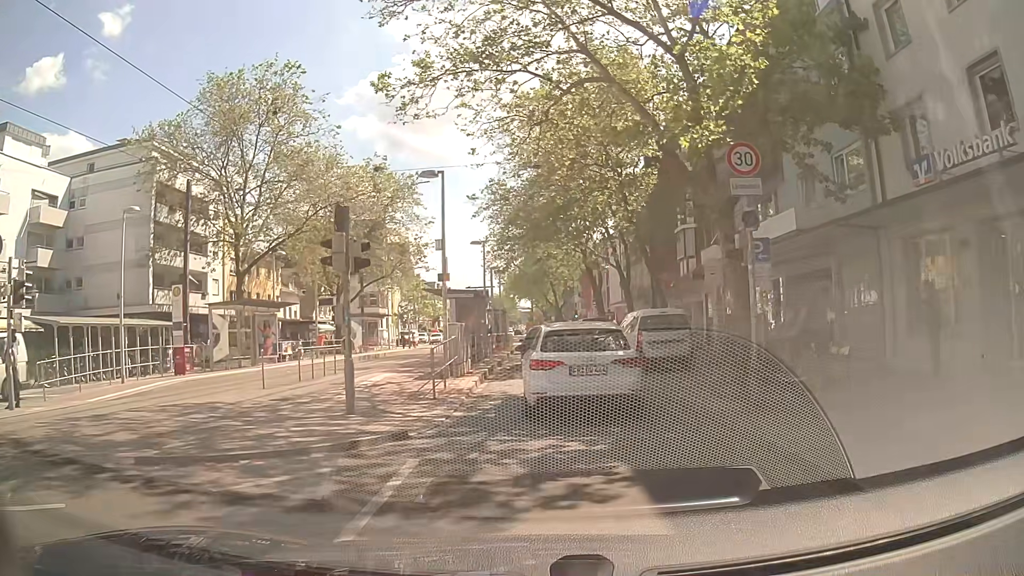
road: tertiary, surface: asphalt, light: Day
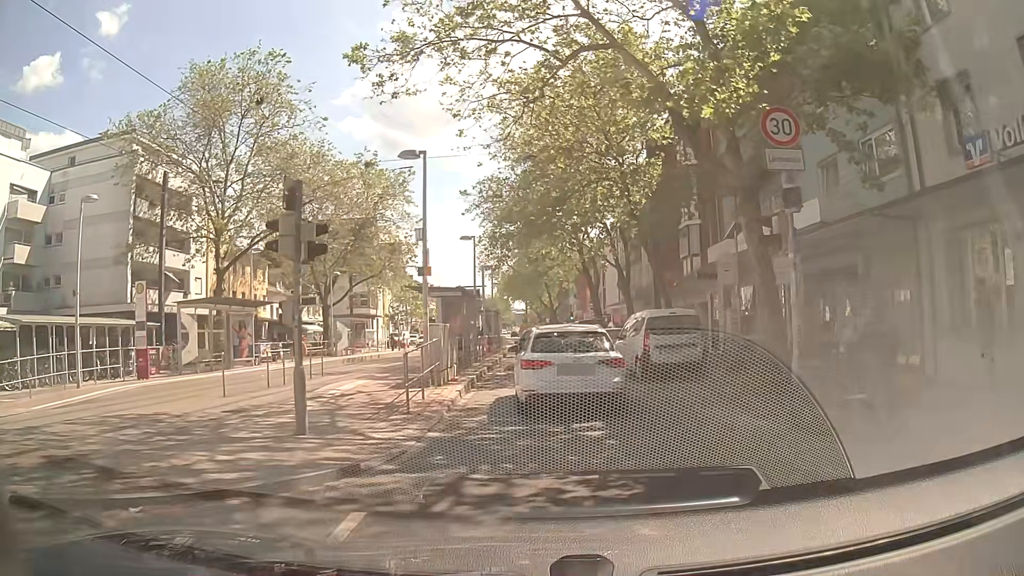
(0.0, +2.1) m; -1°
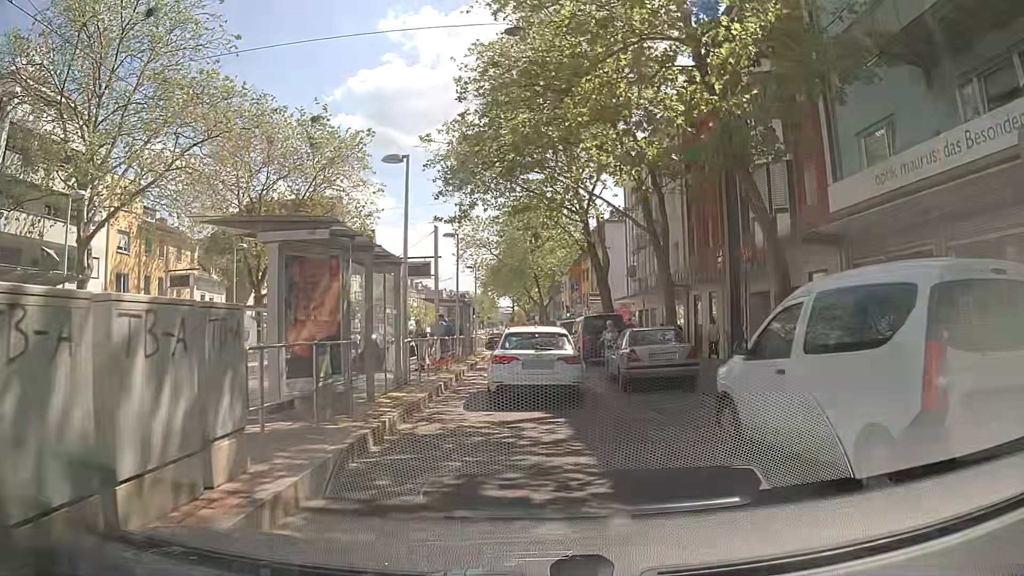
(+0.3, +12.8) m; +2°
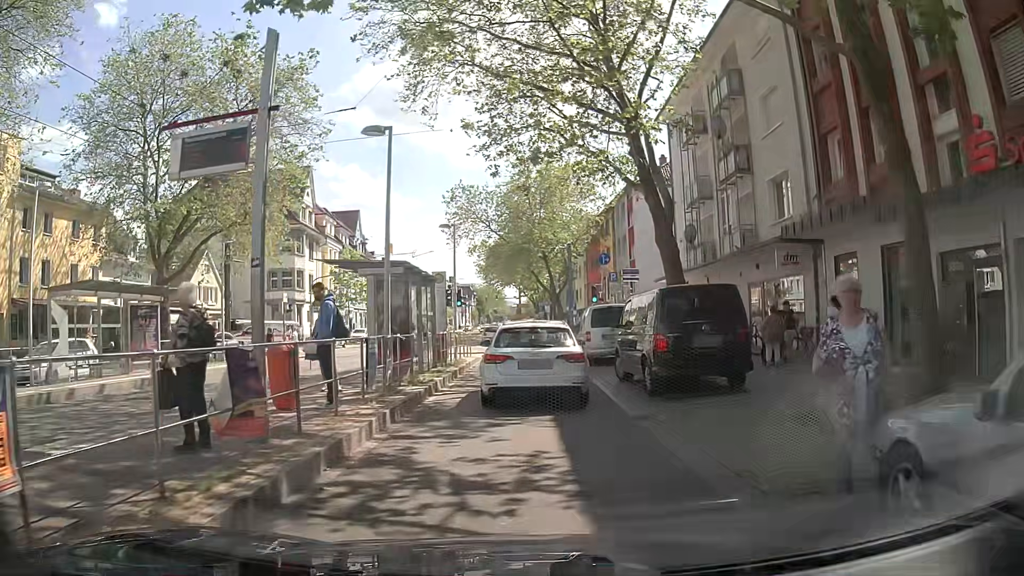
(-0.2, +14.2) m; -3°
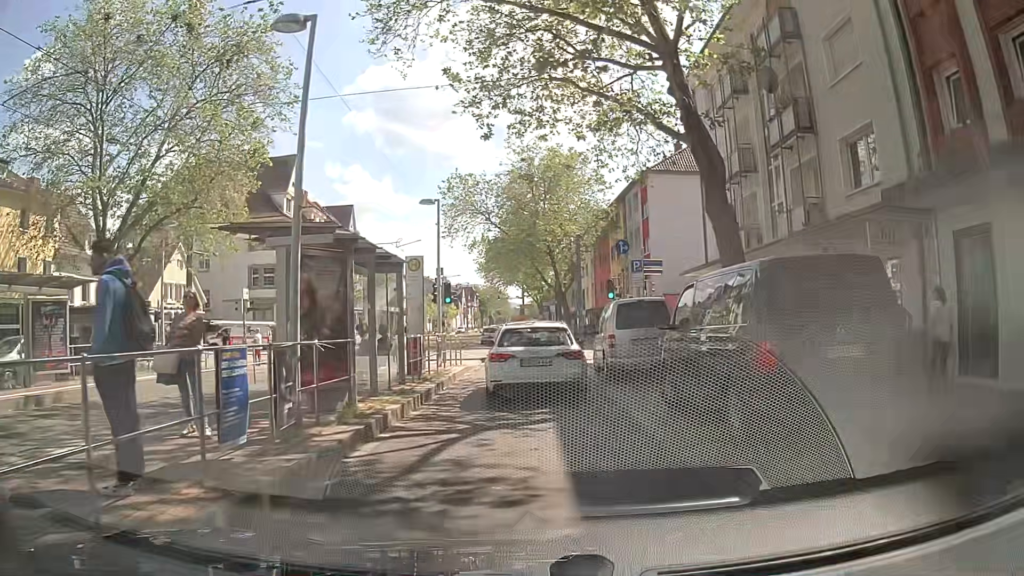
(+0.2, +5.4) m; +1°
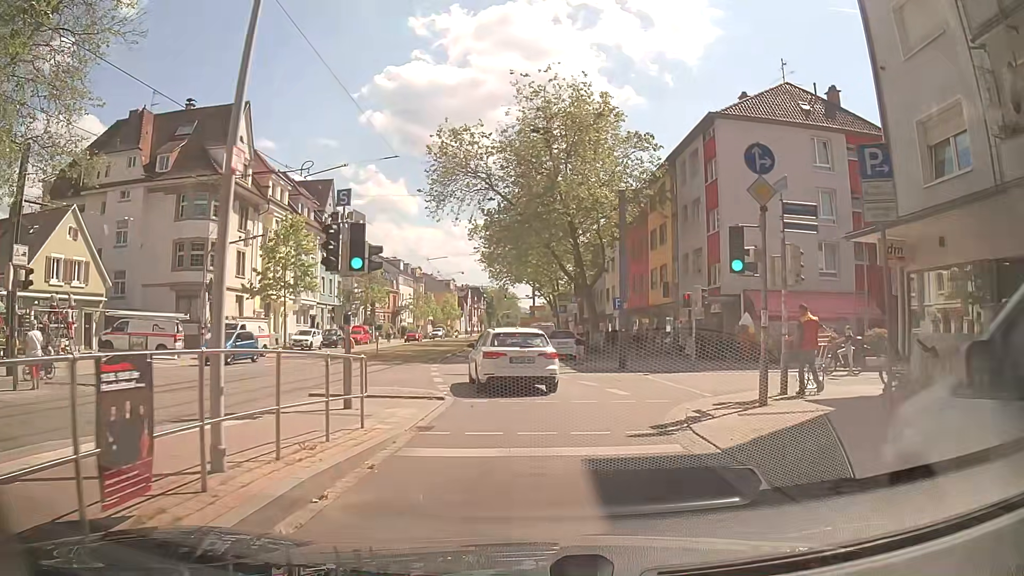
(0.0, +15.4) m; -1°
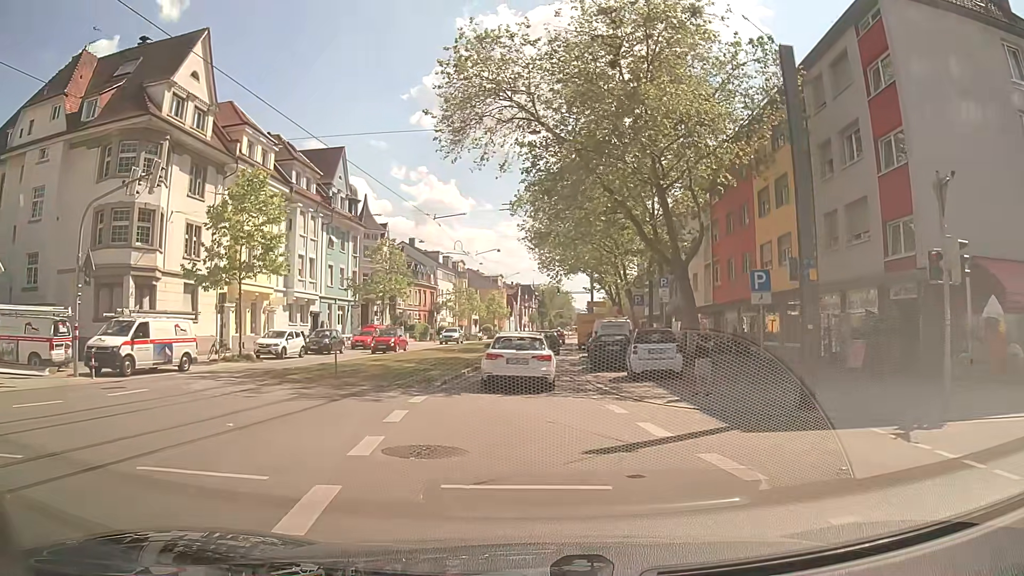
(-0.1, +14.4) m; -2°
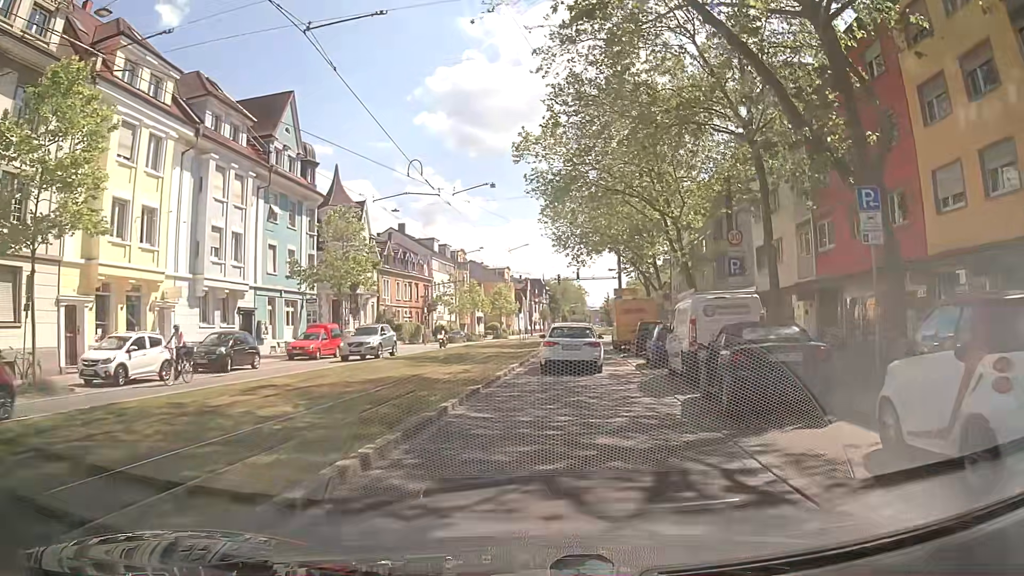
(-0.6, +15.8) m; -1°
(0, +10) (+1, +20) (+1, +30) (+1, +40) (+2, +50) (+3, +60) (+4, +70) (+6, +80) (+9, +89) (+11, +99) m
